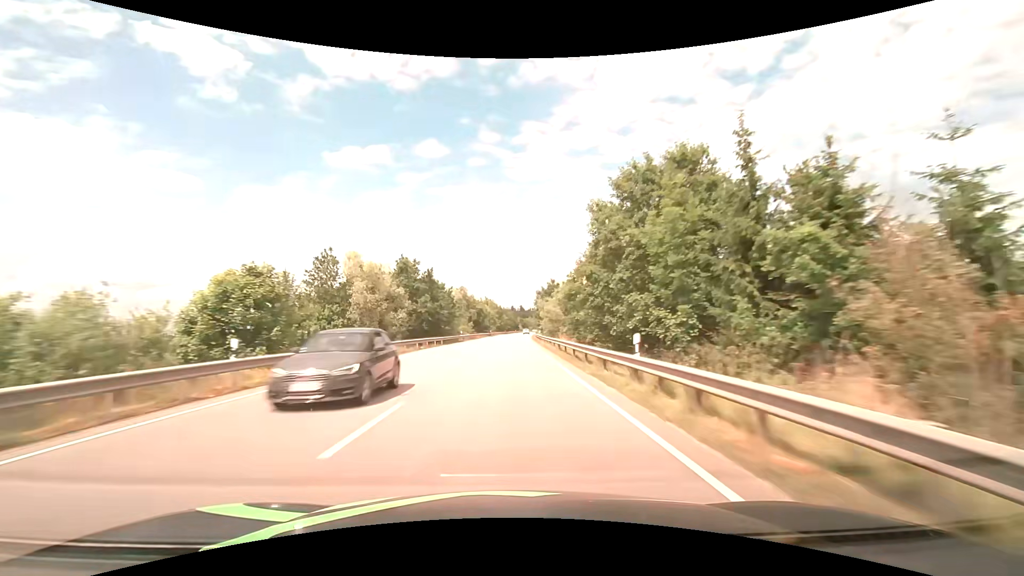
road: primary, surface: asphalt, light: Day
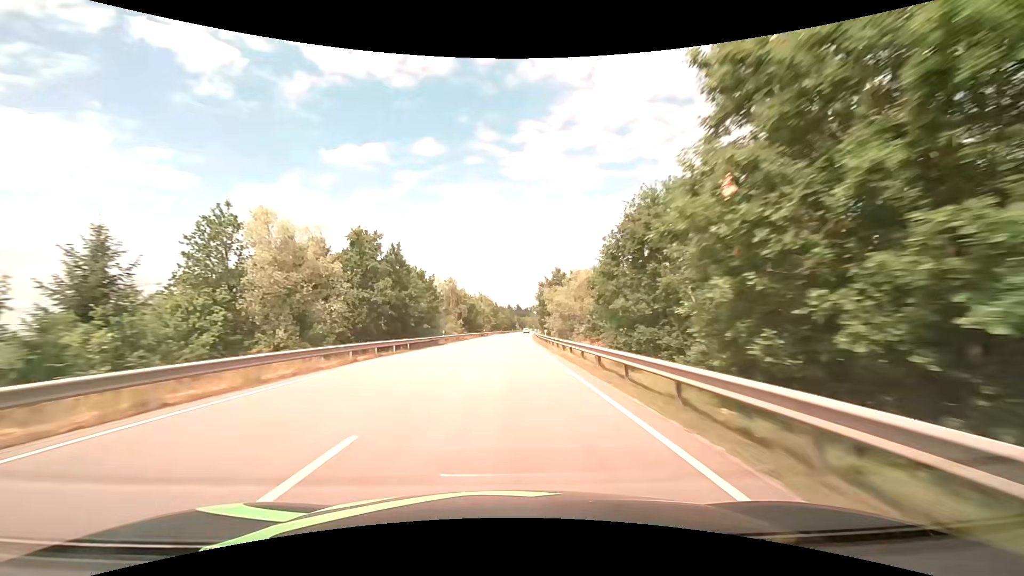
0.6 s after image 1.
(+0.1, +15.0) m; 0°
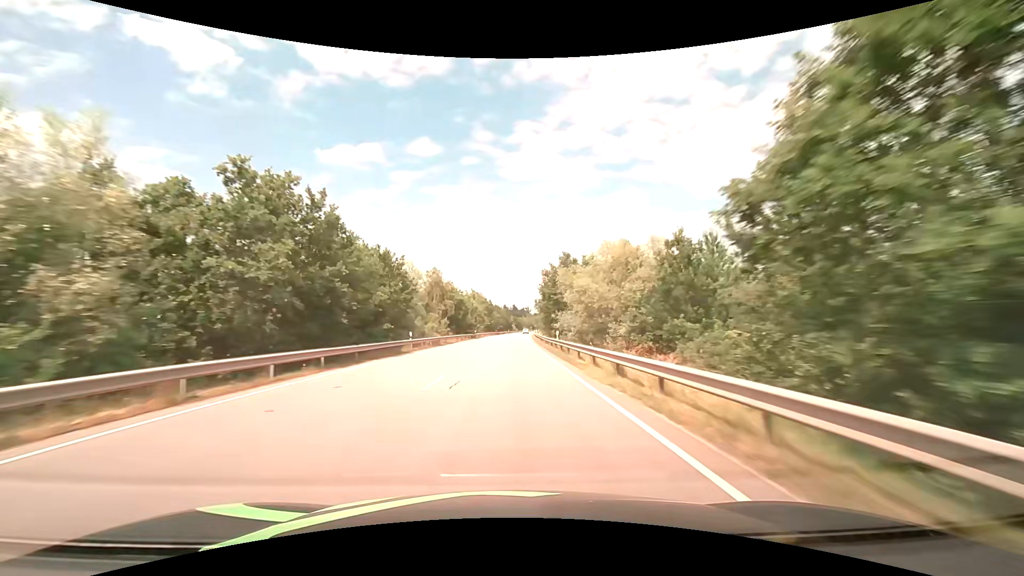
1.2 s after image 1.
(+0.1, +15.2) m; +1°
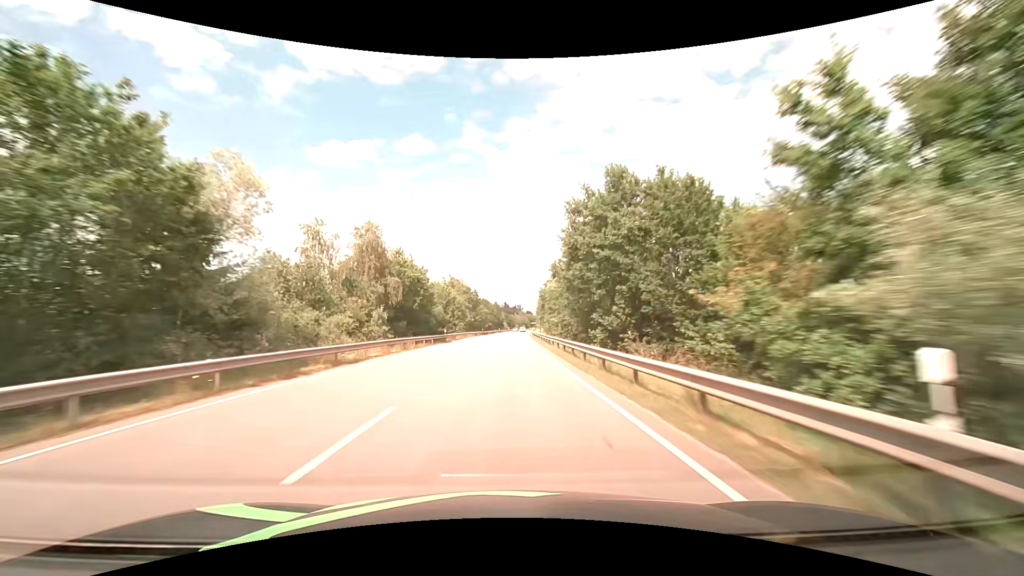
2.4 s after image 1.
(+0.2, +30.6) m; +1°
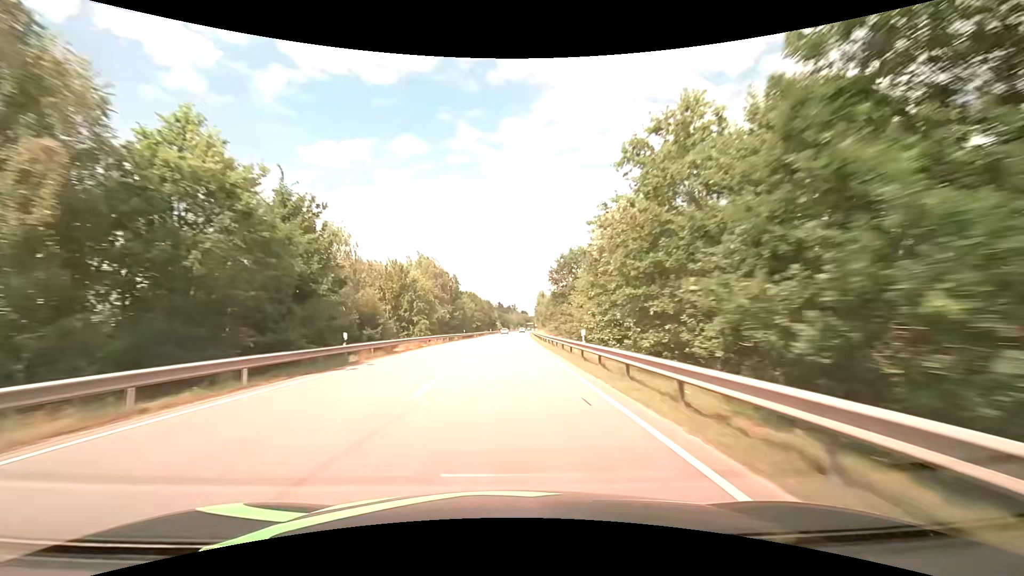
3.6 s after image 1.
(+0.2, +30.9) m; +1°
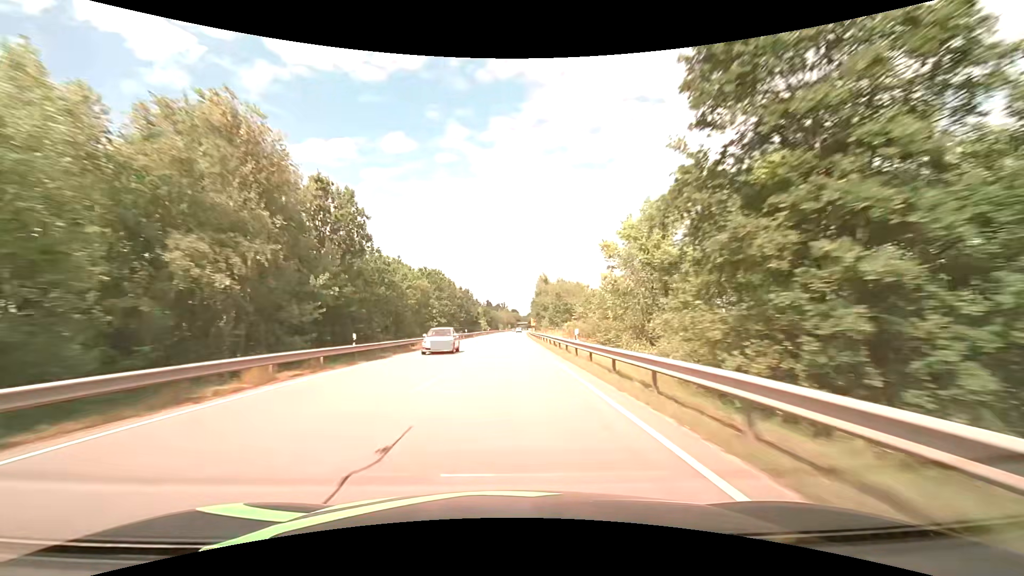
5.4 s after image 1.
(+0.7, +46.7) m; +2°
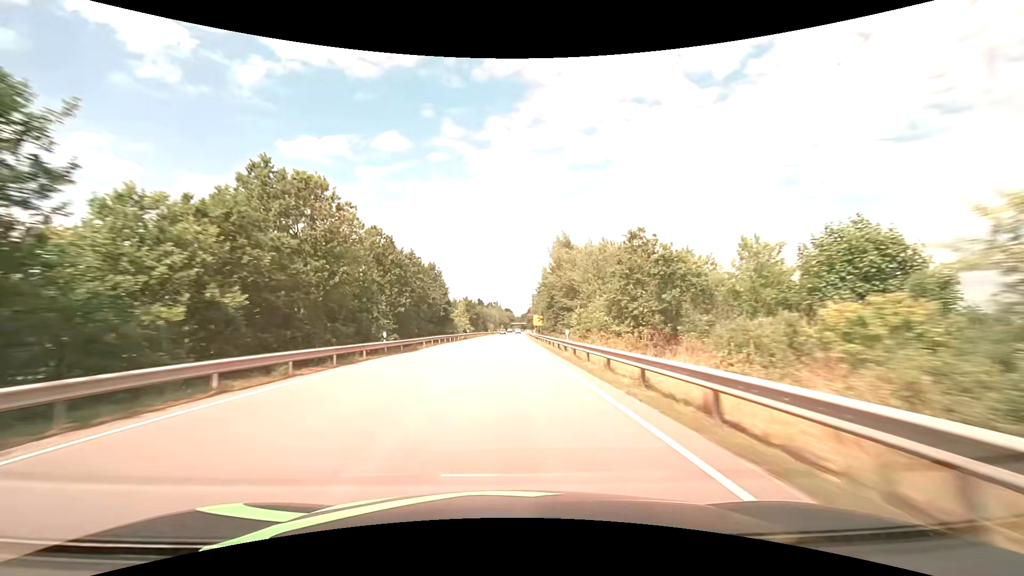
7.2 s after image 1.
(+0.2, +47.0) m; +1°
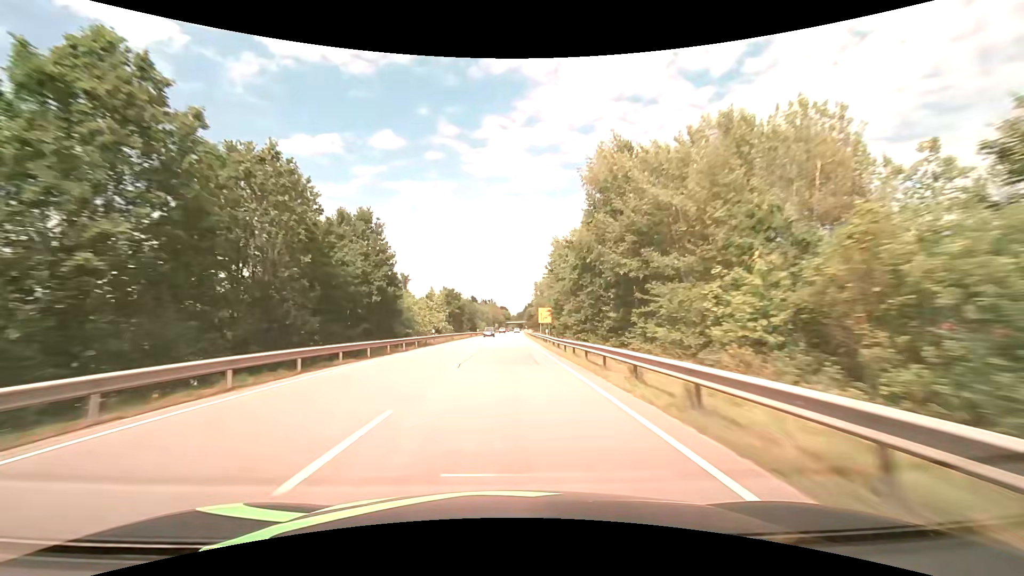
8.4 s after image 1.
(+0.2, +31.5) m; +1°
(0, +10) (0, +20) (0, +30) (0, +40) (0, +50) (+1, +60) (+1, +70) (+1, +80) (+1, +90) (+1, +100) m
